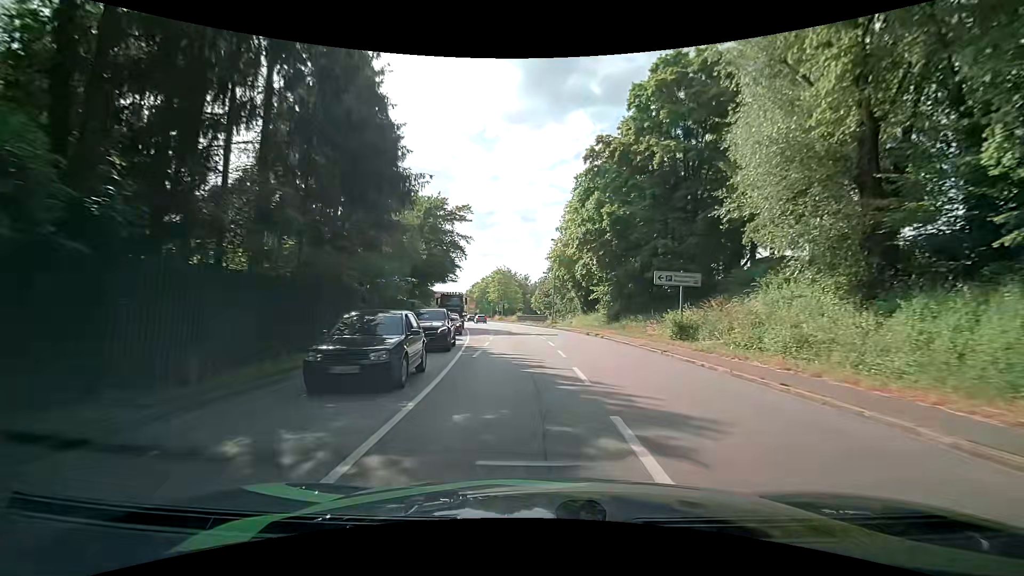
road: primary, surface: asphalt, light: Day
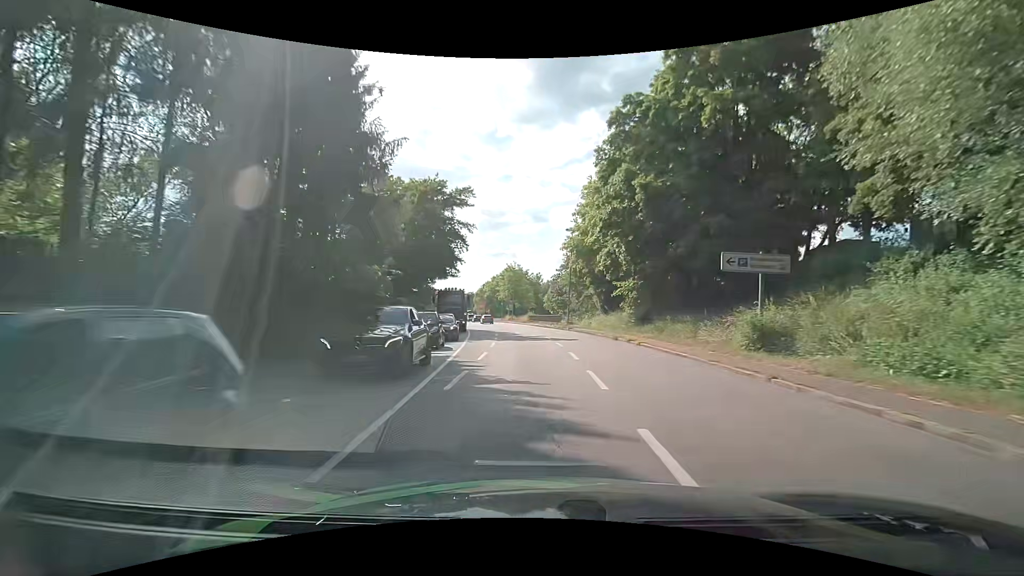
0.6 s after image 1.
(0.0, +6.7) m; 0°
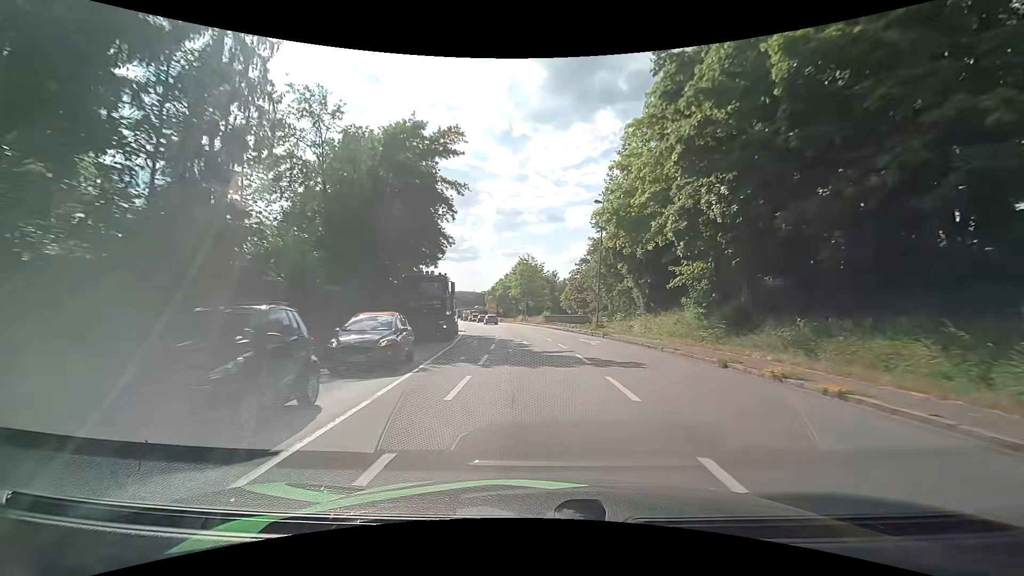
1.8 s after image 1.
(-0.4, +13.0) m; -3°
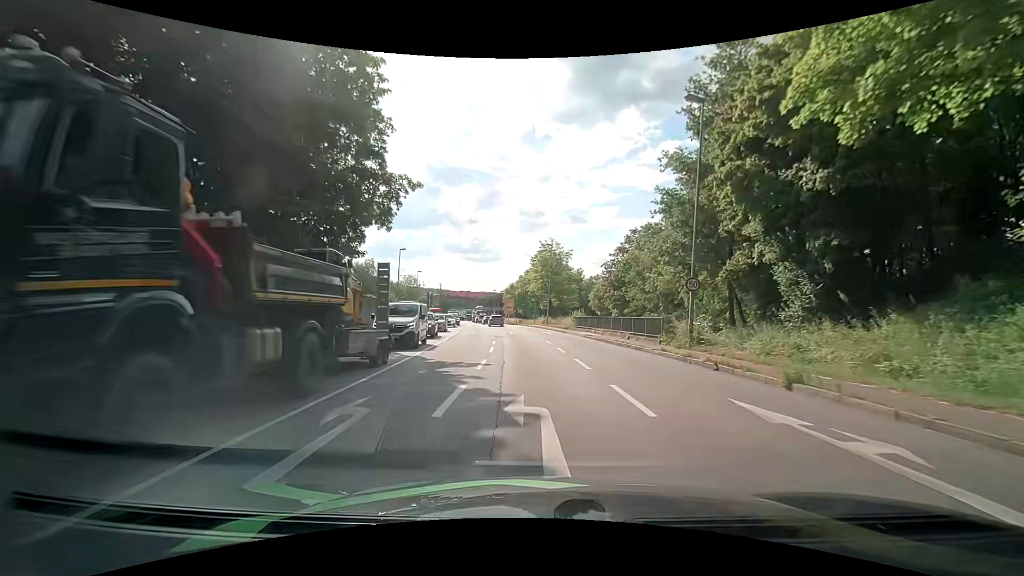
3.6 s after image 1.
(-0.3, +19.0) m; -3°
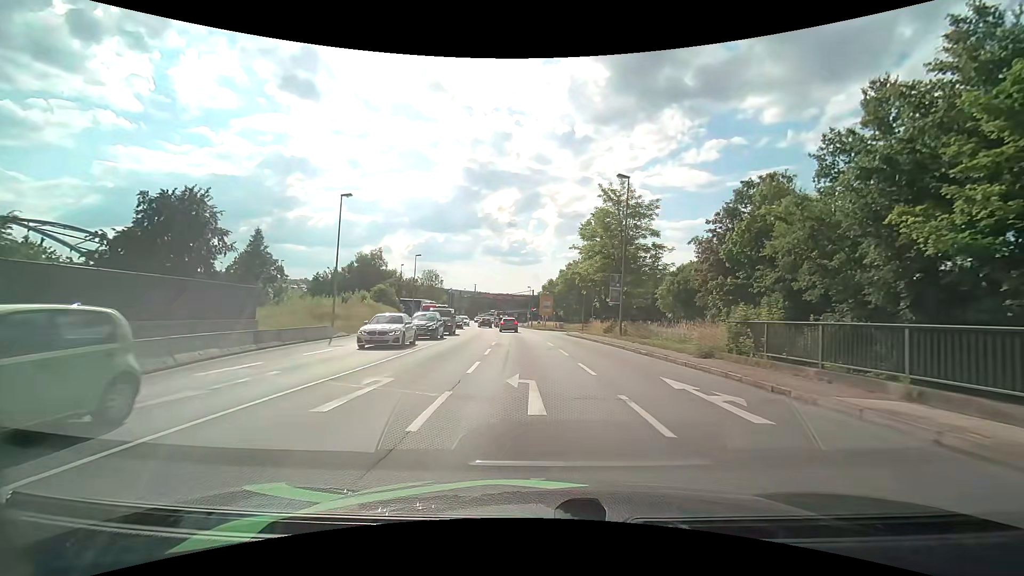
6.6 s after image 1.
(-1.0, +31.0) m; -4°
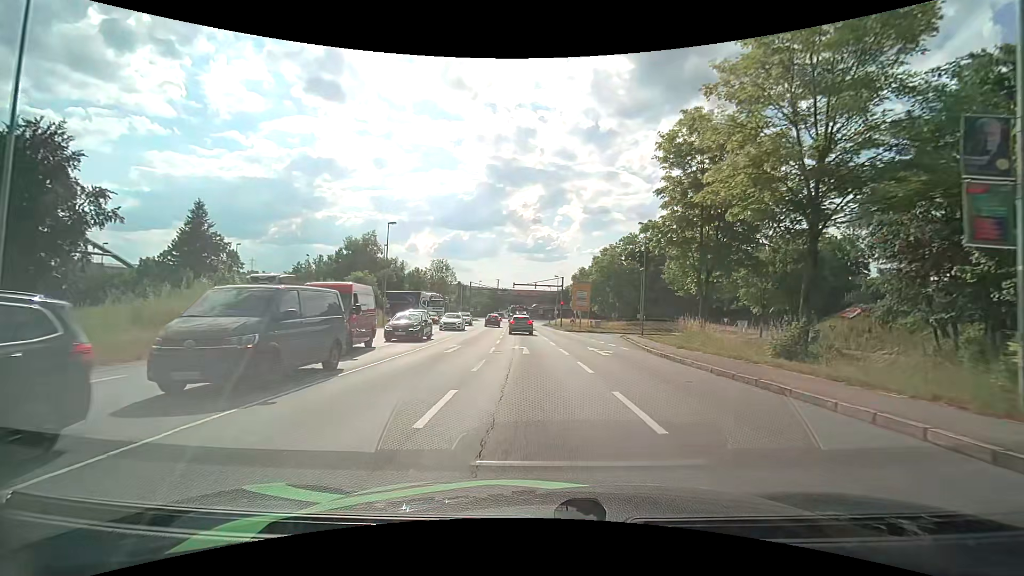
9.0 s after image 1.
(-0.6, +23.9) m; -2°
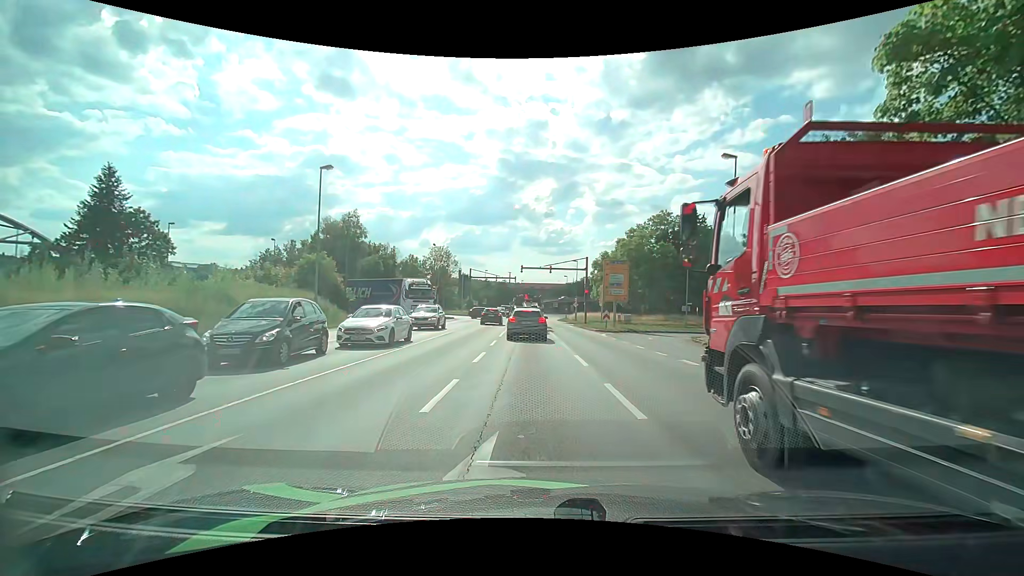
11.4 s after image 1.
(-0.5, +17.0) m; -3°
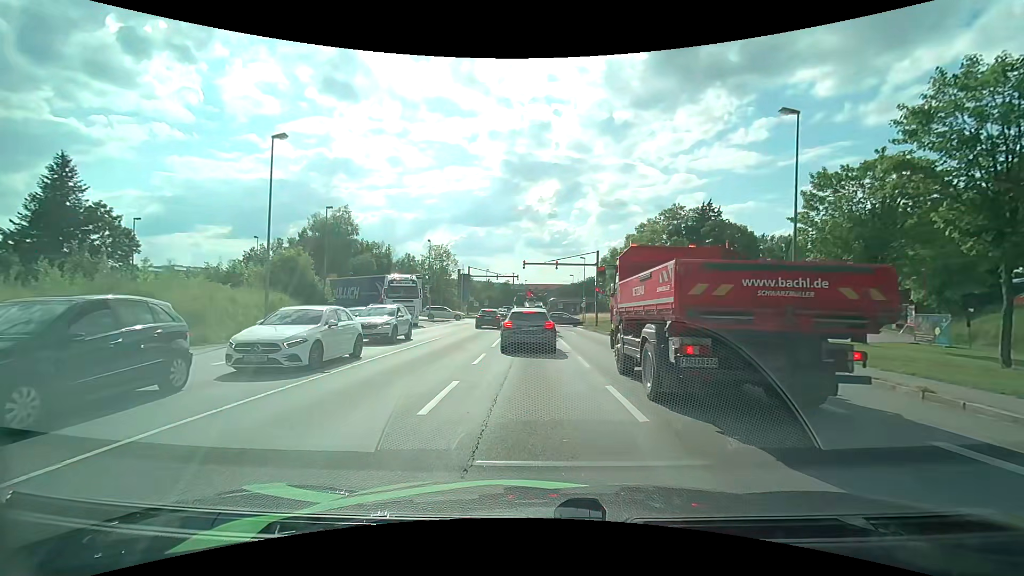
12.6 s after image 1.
(0.0, +5.9) m; -1°
(0, +10) (0, +20) (0, +30) (0, +40) (0, +50) (-4, +59) (-13, +64) (-22, +65) (-32, +65) (-42, +66) m
